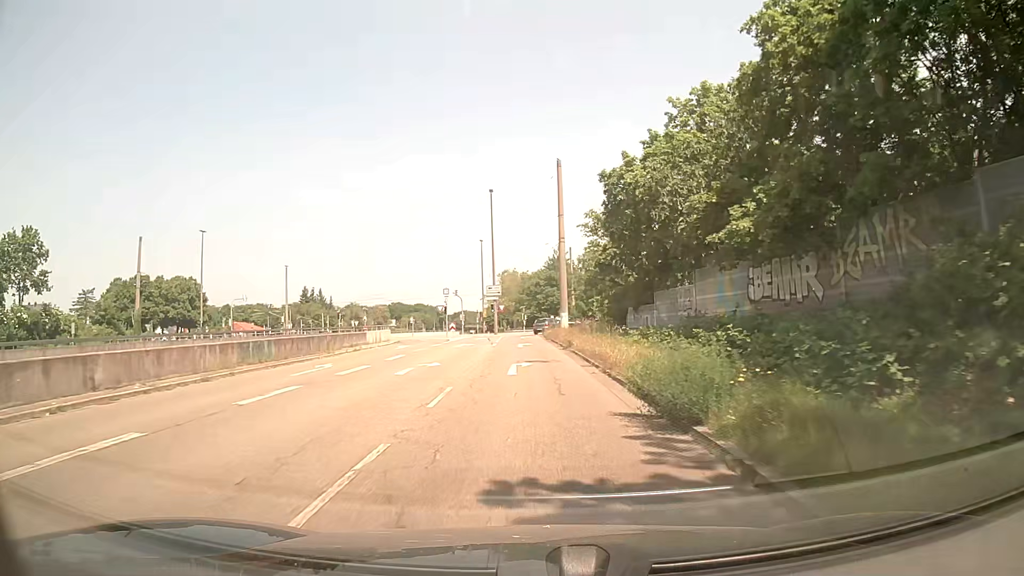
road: trunk_link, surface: asphalt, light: Day
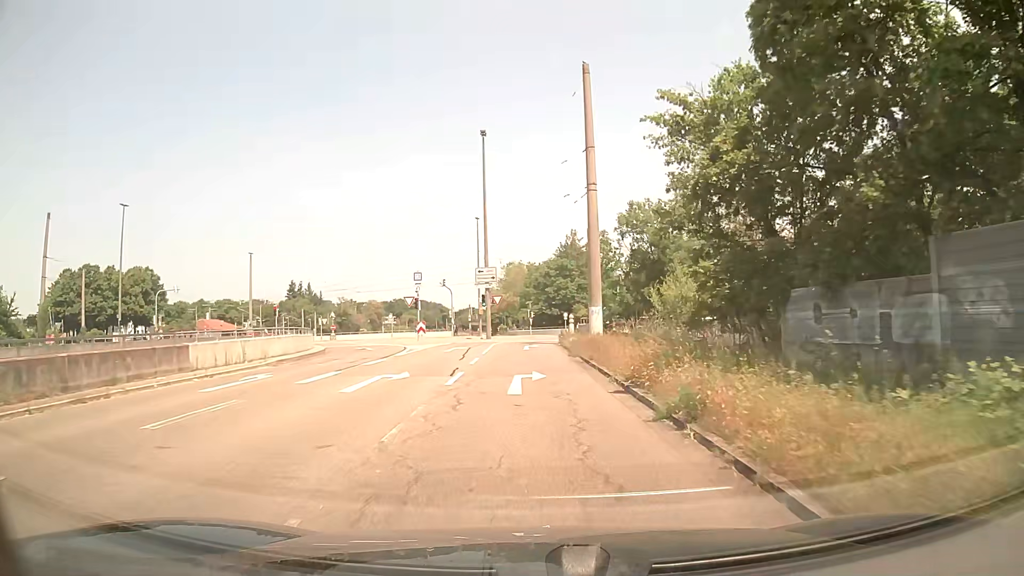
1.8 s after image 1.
(-0.2, +20.6) m; -1°
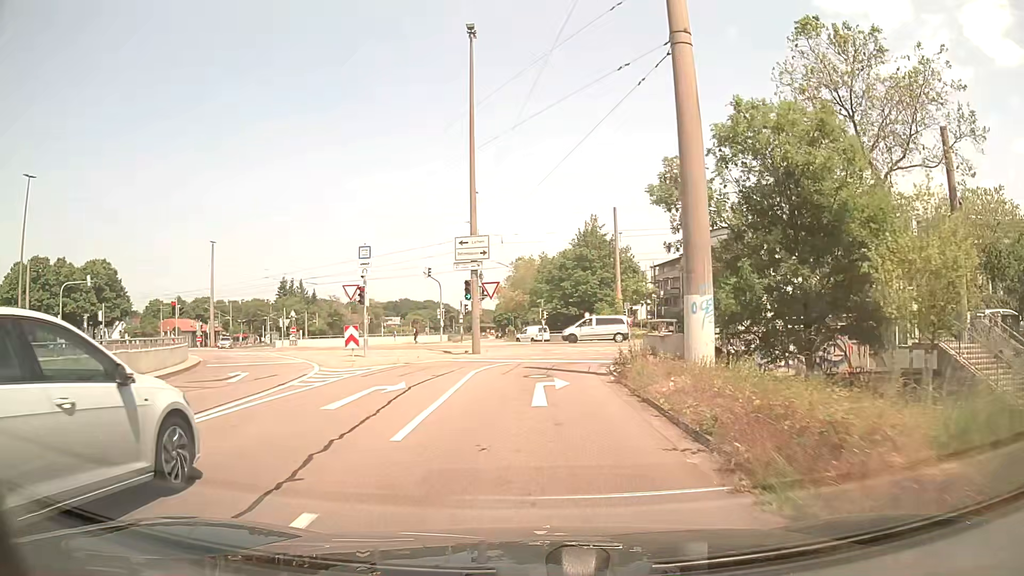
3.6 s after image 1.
(-0.2, +17.6) m; -1°
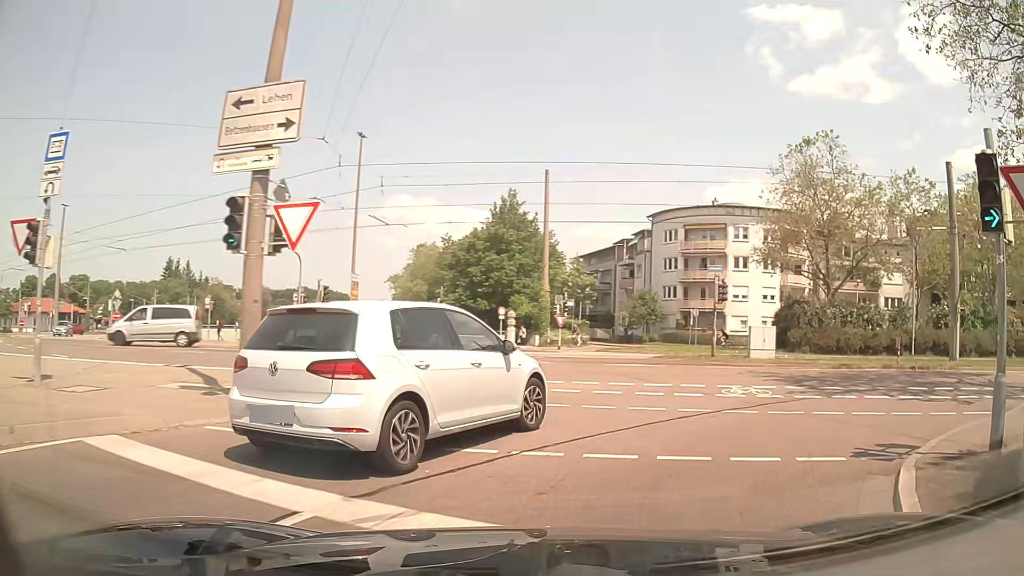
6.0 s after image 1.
(+0.1, +17.5) m; +8°
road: tertiary_link
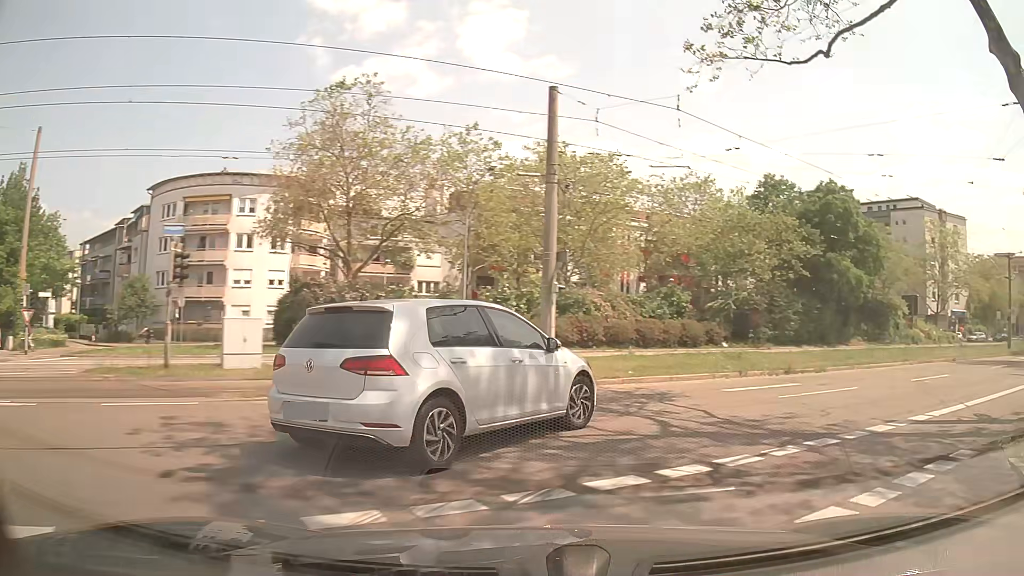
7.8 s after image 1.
(+3.4, +9.8) m; +40°
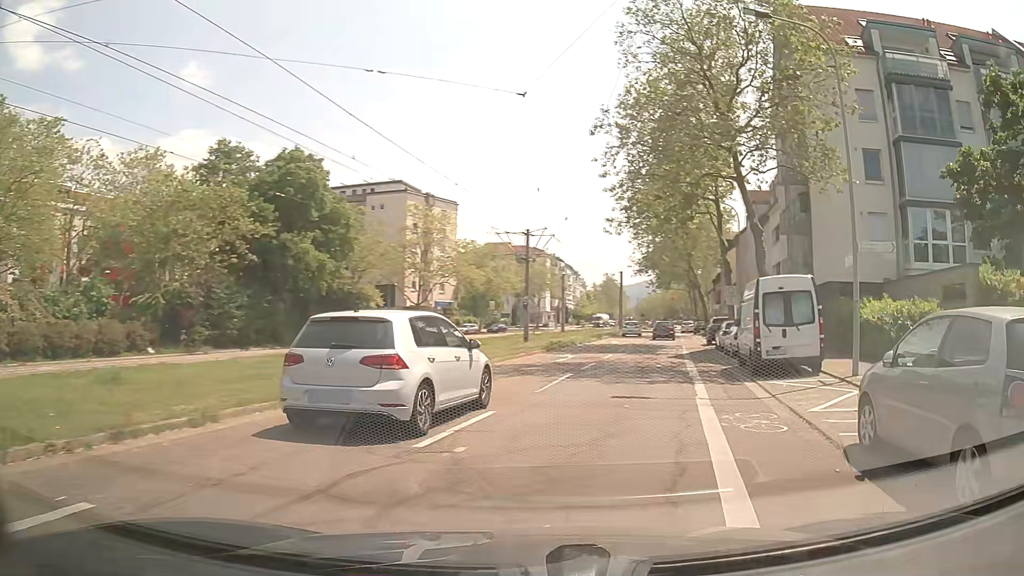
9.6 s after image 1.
(+4.2, +9.5) m; +45°
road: tertiary
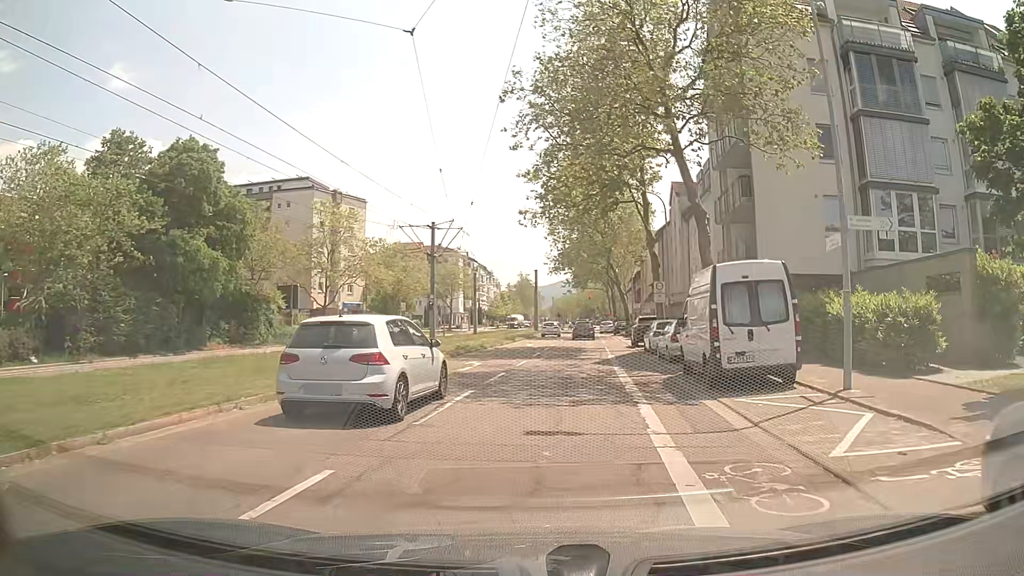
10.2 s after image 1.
(+0.3, +4.0) m; +7°
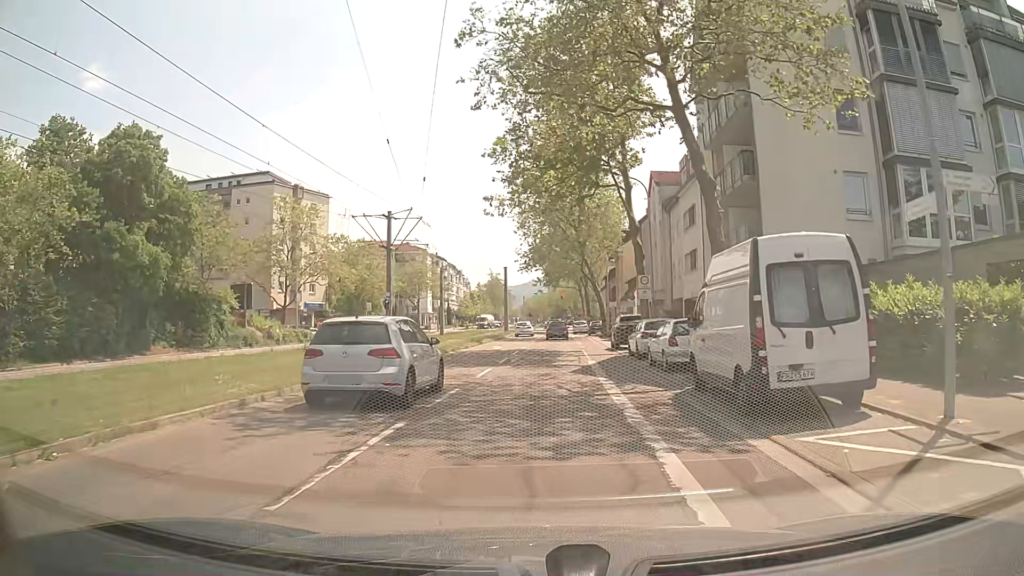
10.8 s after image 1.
(+0.1, +4.3) m; +2°
